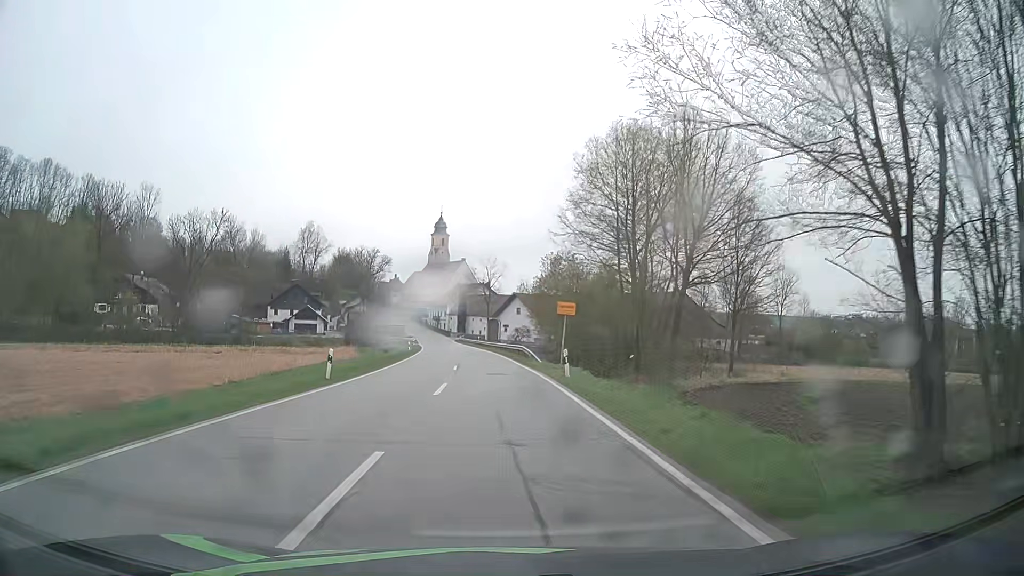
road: secondary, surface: asphalt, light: Day
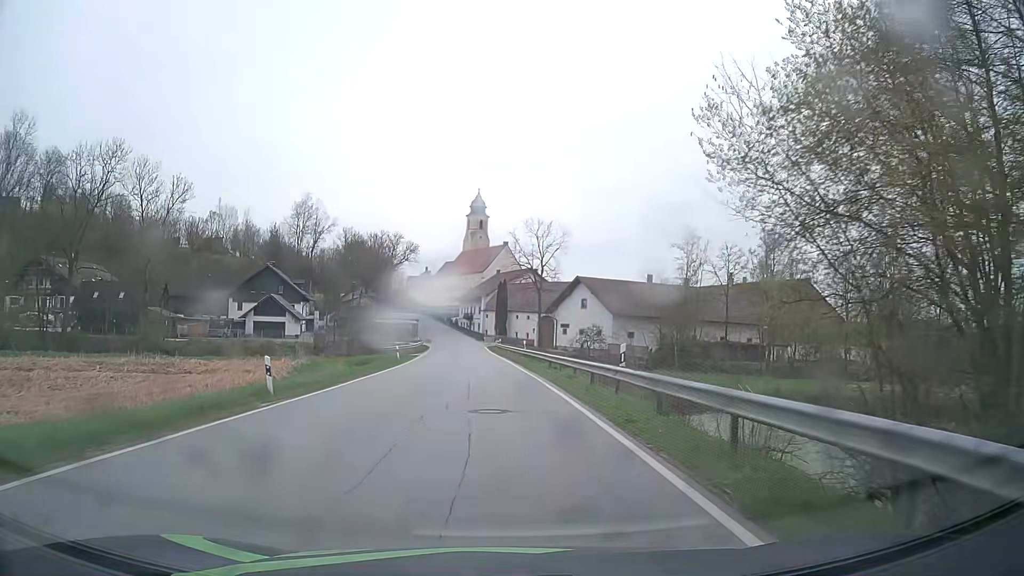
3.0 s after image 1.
(-1.4, +42.7) m; -4°
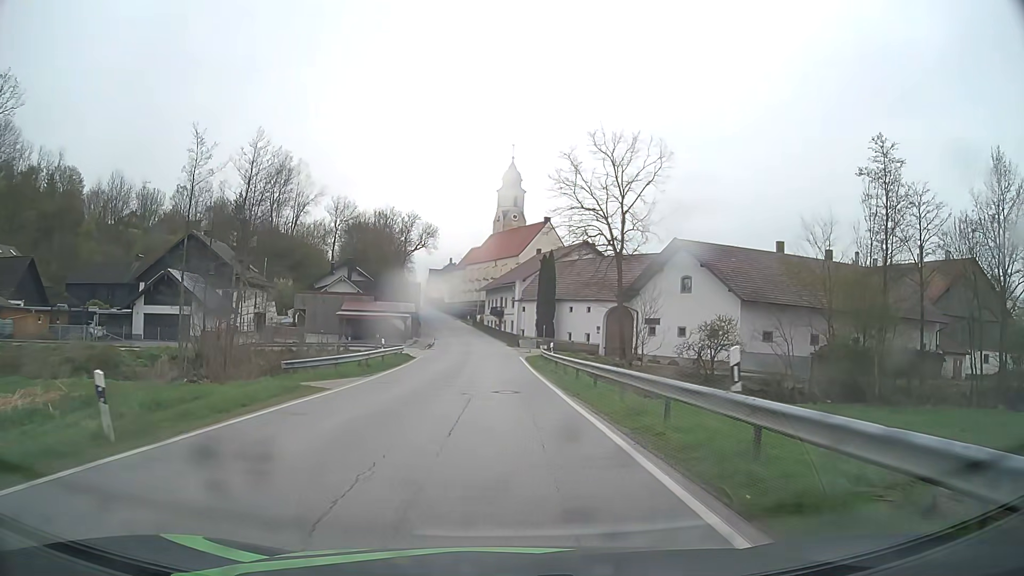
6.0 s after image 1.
(-1.1, +36.8) m; -3°
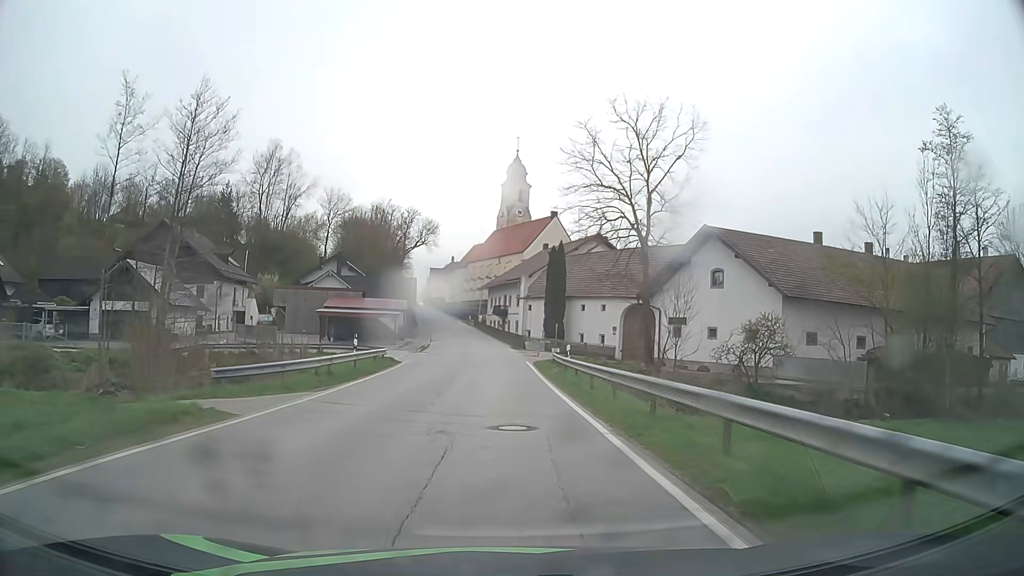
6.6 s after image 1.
(0.0, +7.3) m; 0°
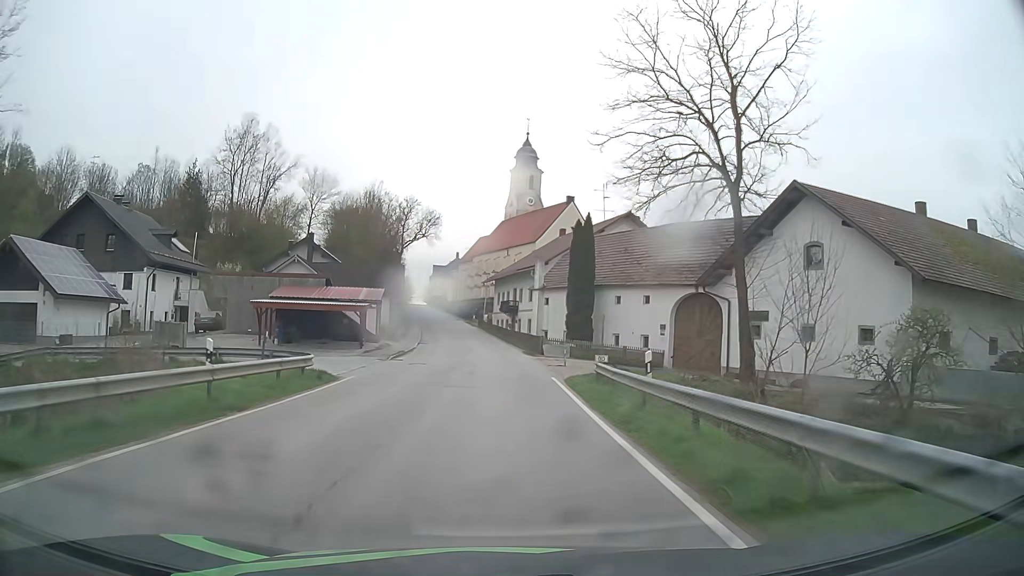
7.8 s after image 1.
(-0.1, +14.5) m; 0°
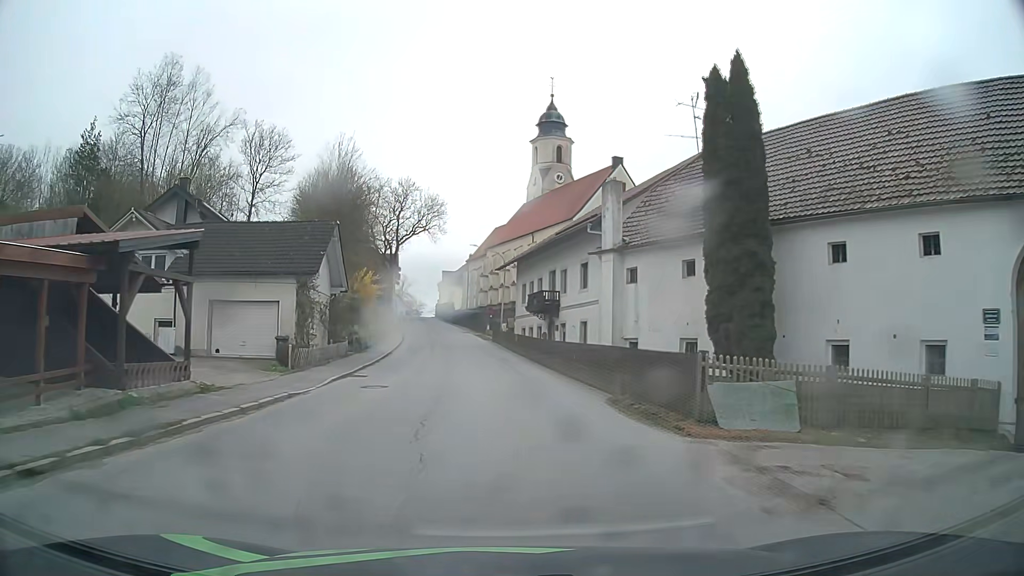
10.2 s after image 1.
(-0.5, +28.9) m; -2°
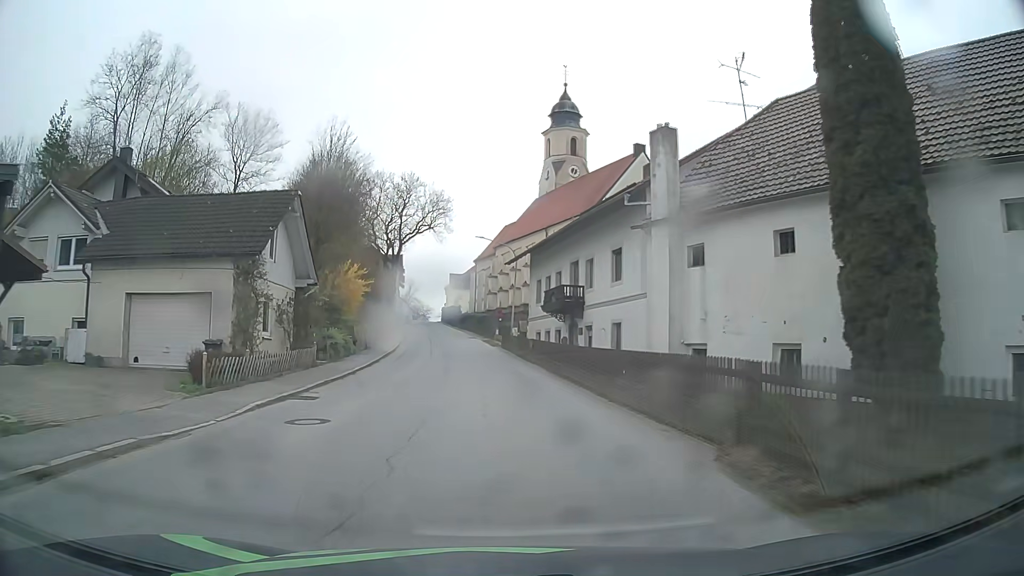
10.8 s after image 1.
(-0.1, +7.1) m; -1°
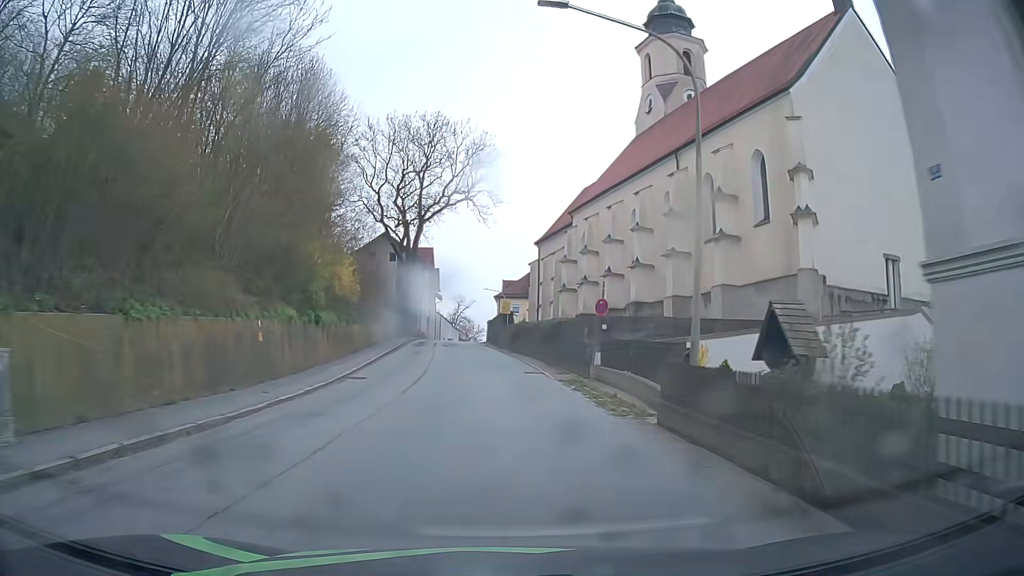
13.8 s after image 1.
(-1.6, +35.4) m; -5°
(0, +10) (-1, +20) (-1, +30) (-2, +40) (-3, +50) (-4, +60) (-5, +70) (-5, +80) (-5, +90) (-5, +100) m
